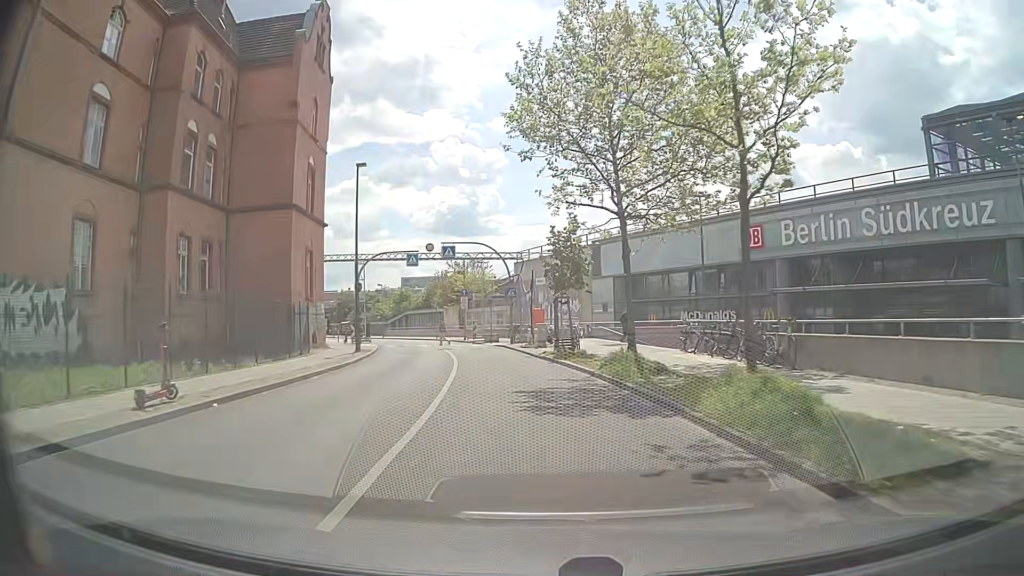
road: unclassified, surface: asphalt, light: Day
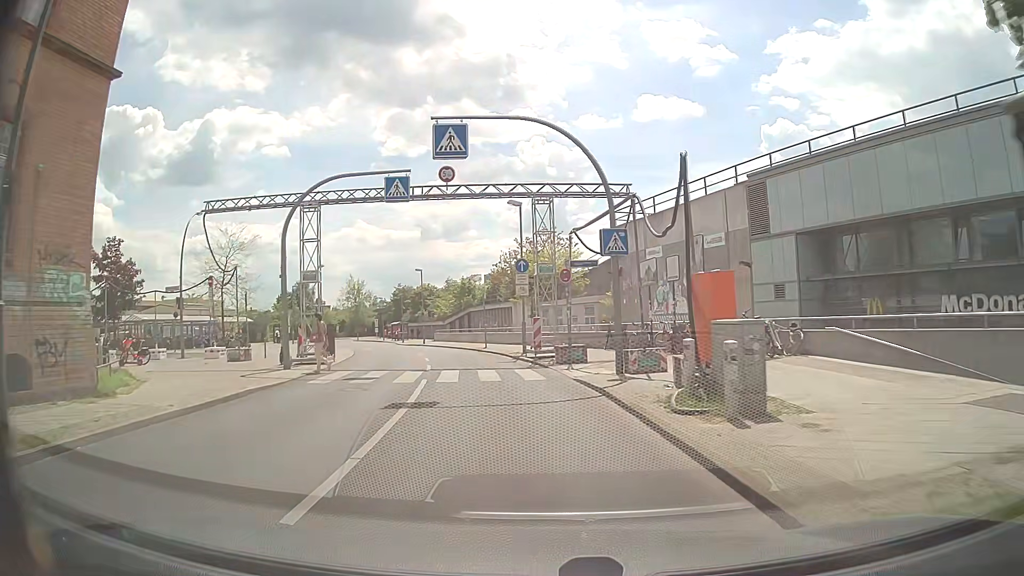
(-1.3, +23.8) m; -6°
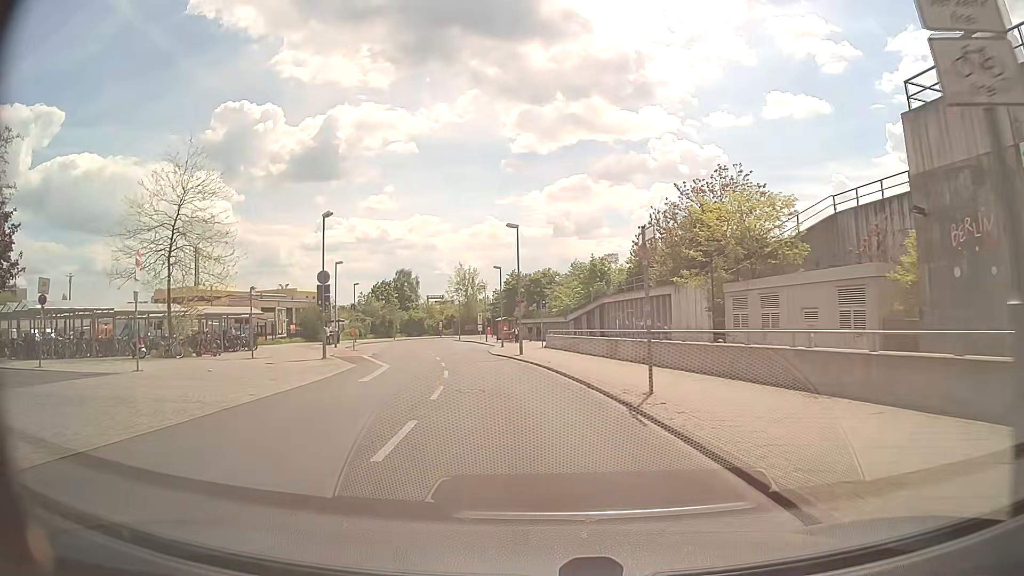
(-3.0, +25.0) m; -13°
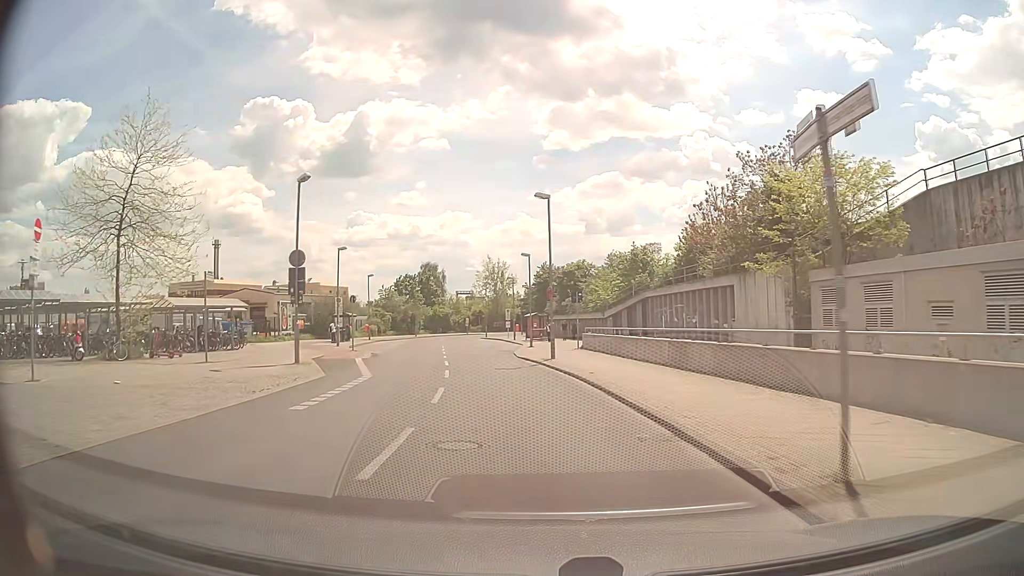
(-0.1, +7.0) m; -2°
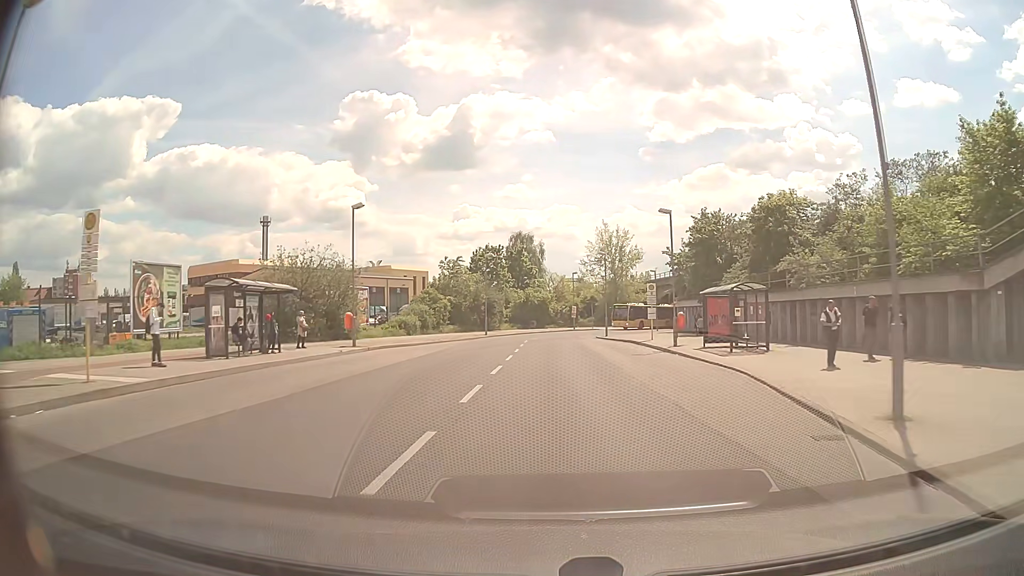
(-3.8, +36.7) m; -10°
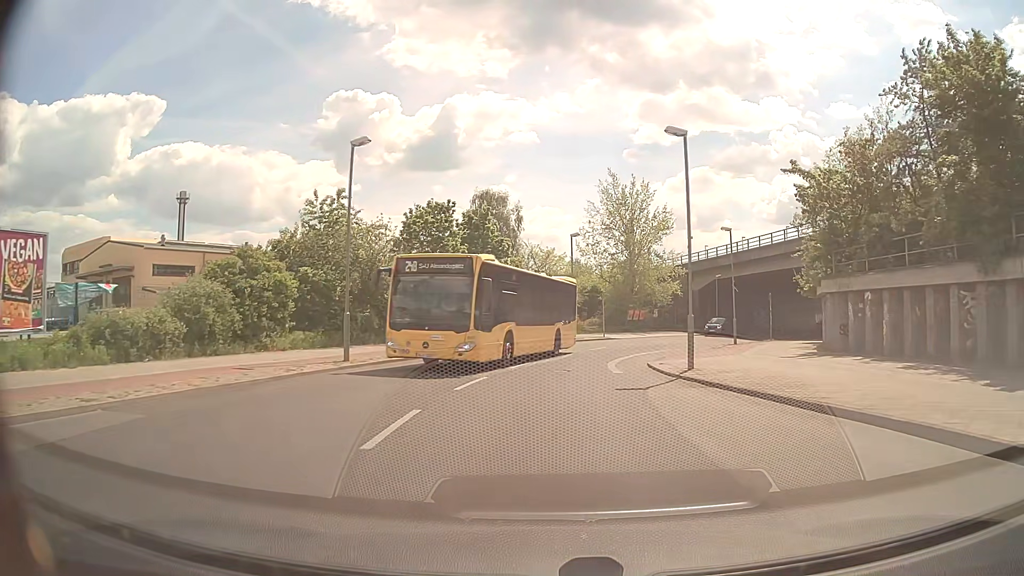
(+0.6, +34.0) m; +2°
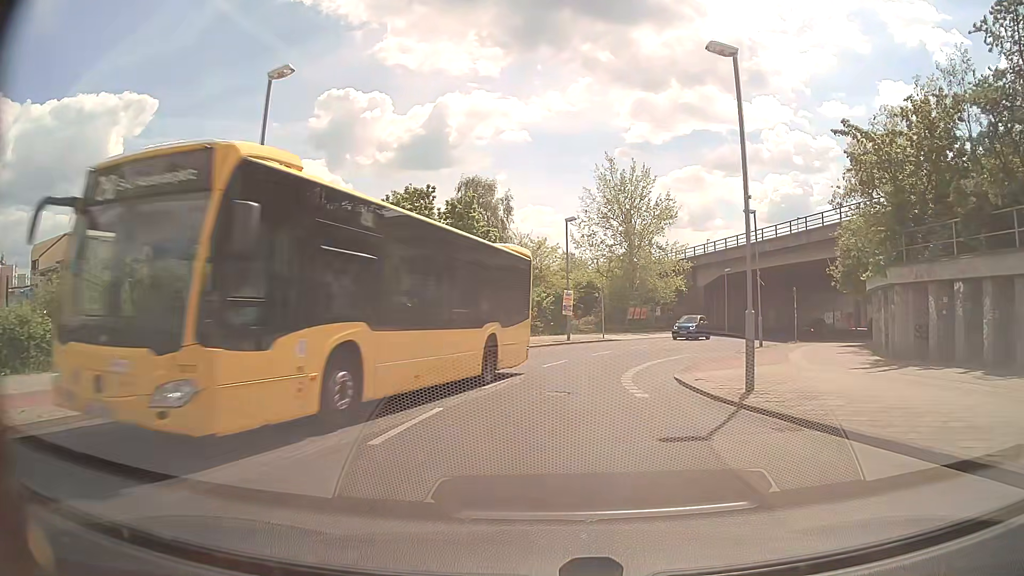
(0.0, +5.8) m; +1°
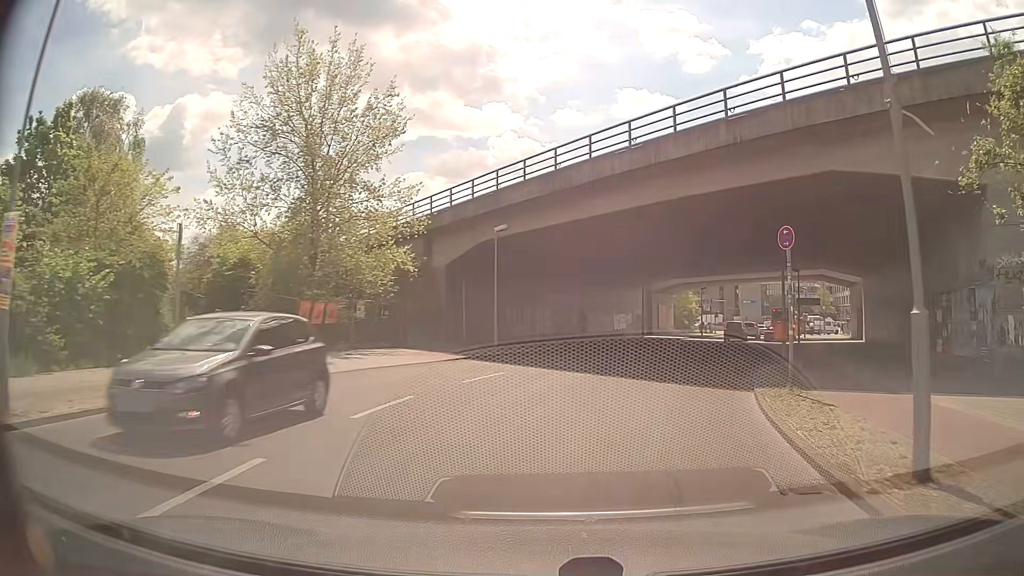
(+4.2, +26.5) m; +24°
